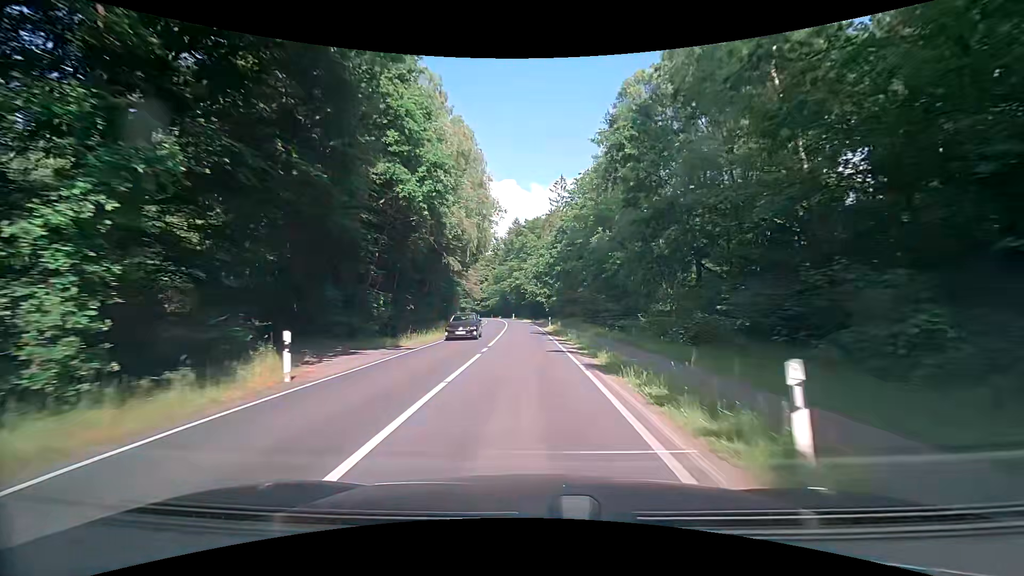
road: secondary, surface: asphalt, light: Day
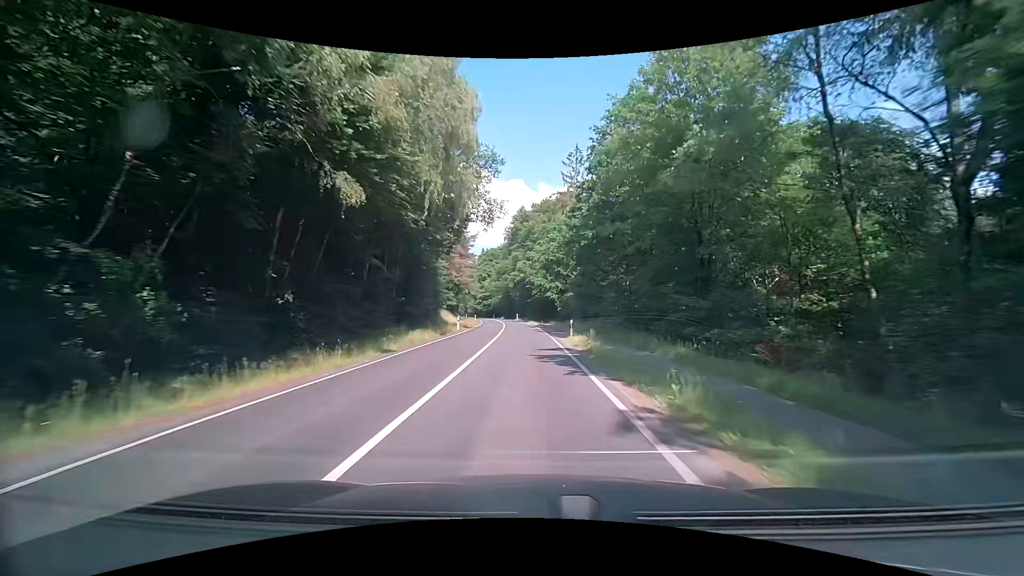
(0.0, +19.0) m; 0°
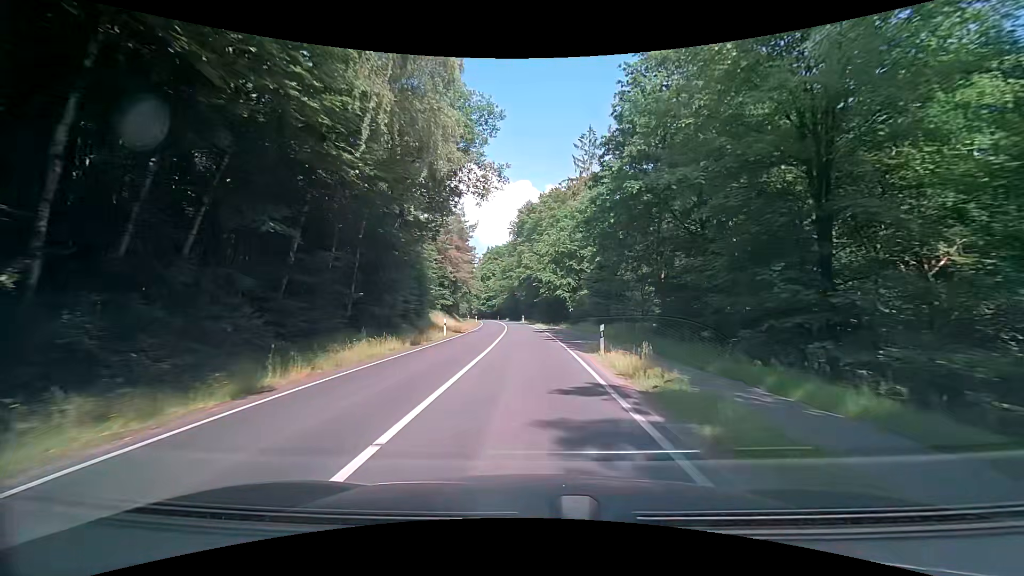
(-0.1, +9.5) m; 0°
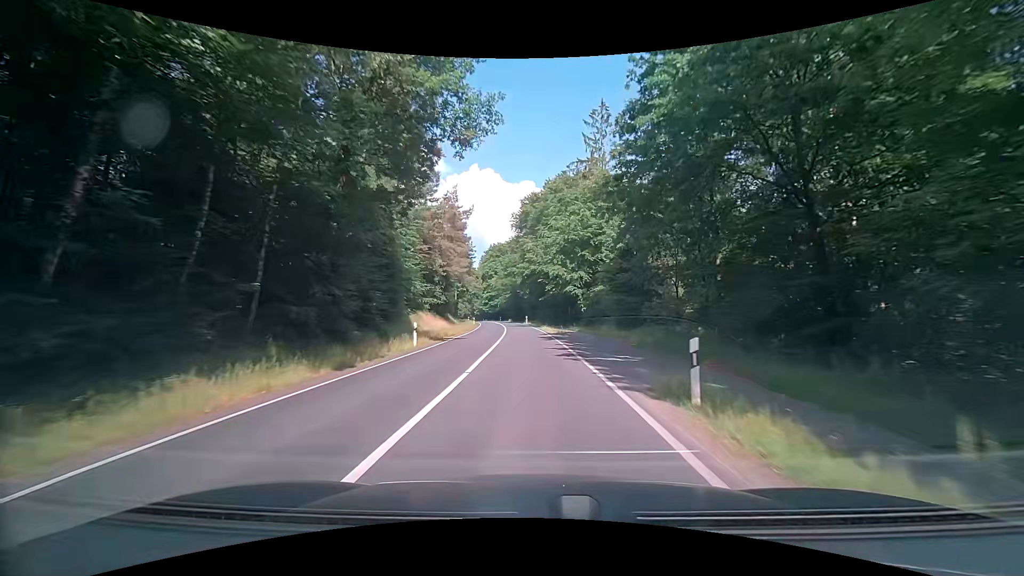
(-0.1, +9.5) m; -1°
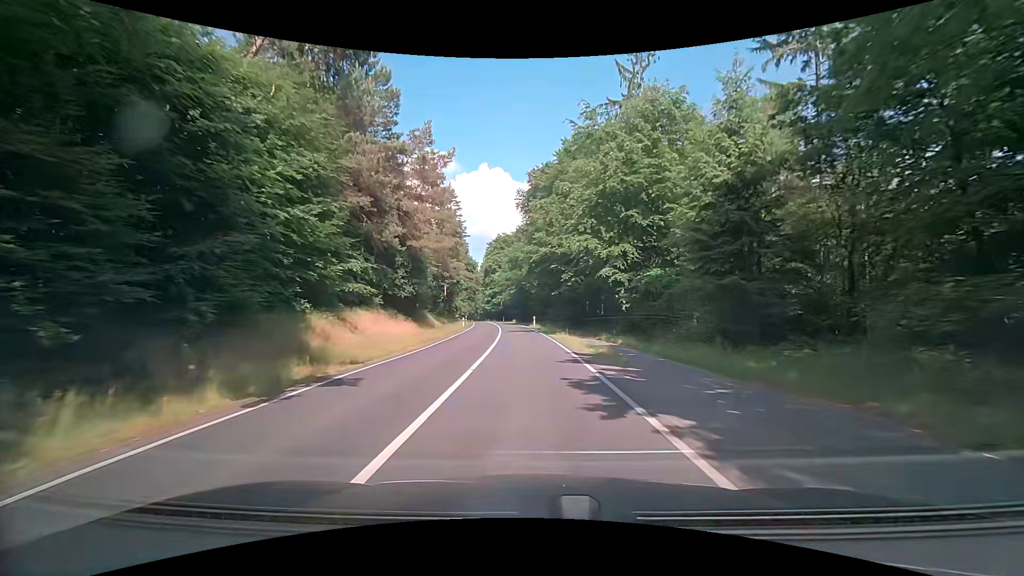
(-0.1, +18.9) m; -1°
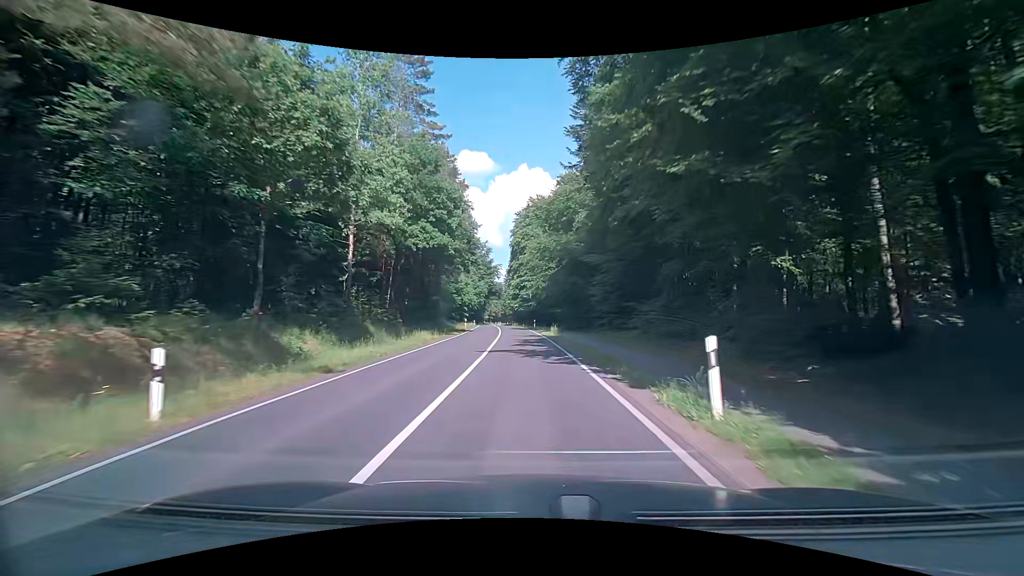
(-1.4, +48.1) m; -5°
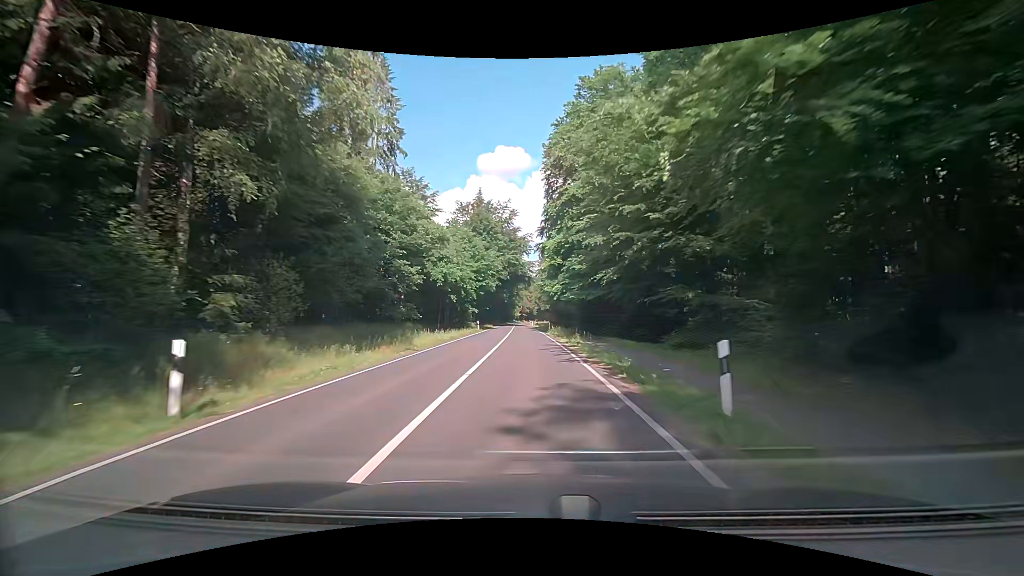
(-1.2, +49.9) m; -5°
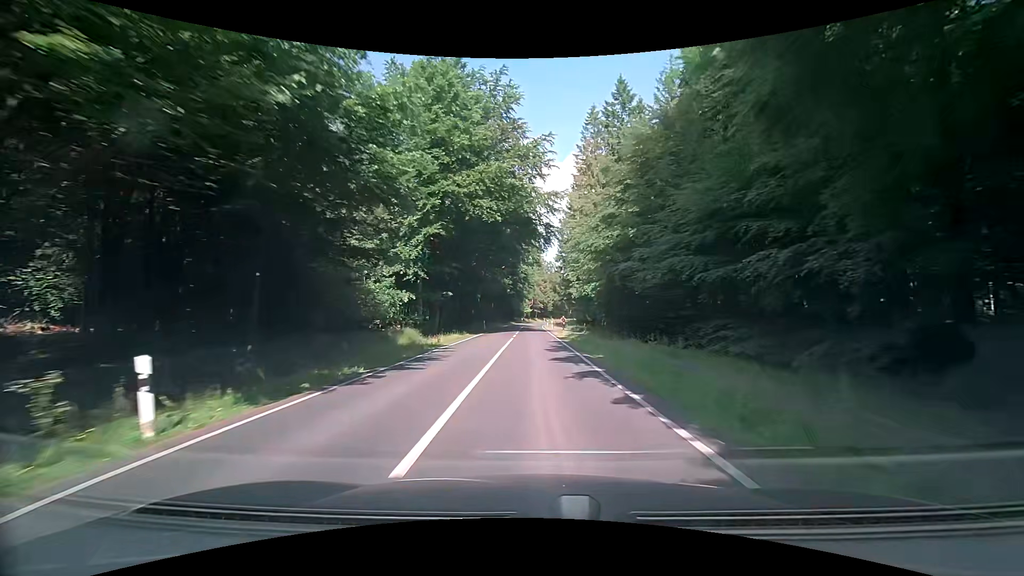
(-0.7, +51.0) m; -1°
(0, +10) (0, +20) (0, +30) (0, +40) (0, +50) (0, +60) (0, +70) (0, +80) (0, +90) (+1, +100) m
